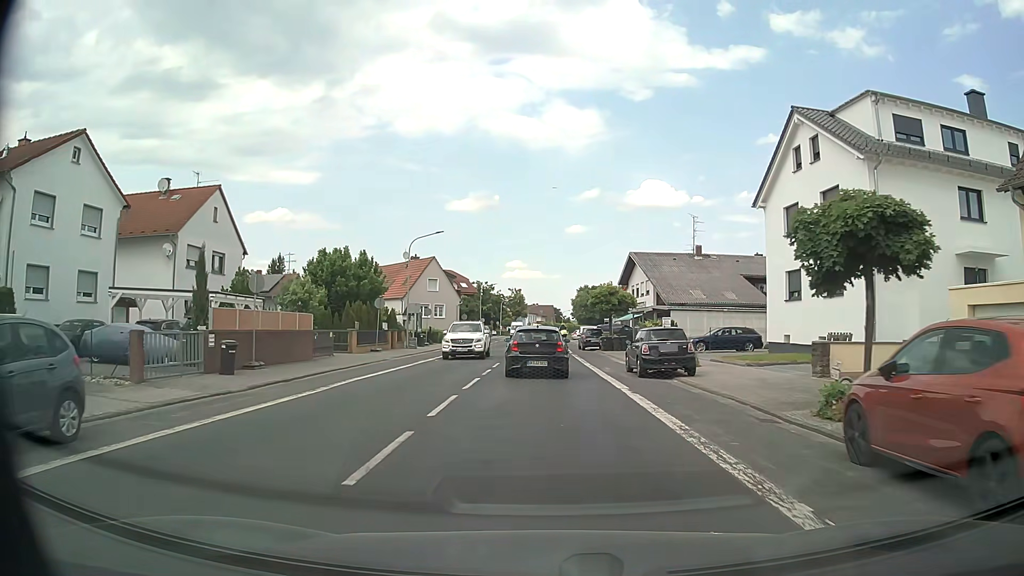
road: secondary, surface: asphalt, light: Day
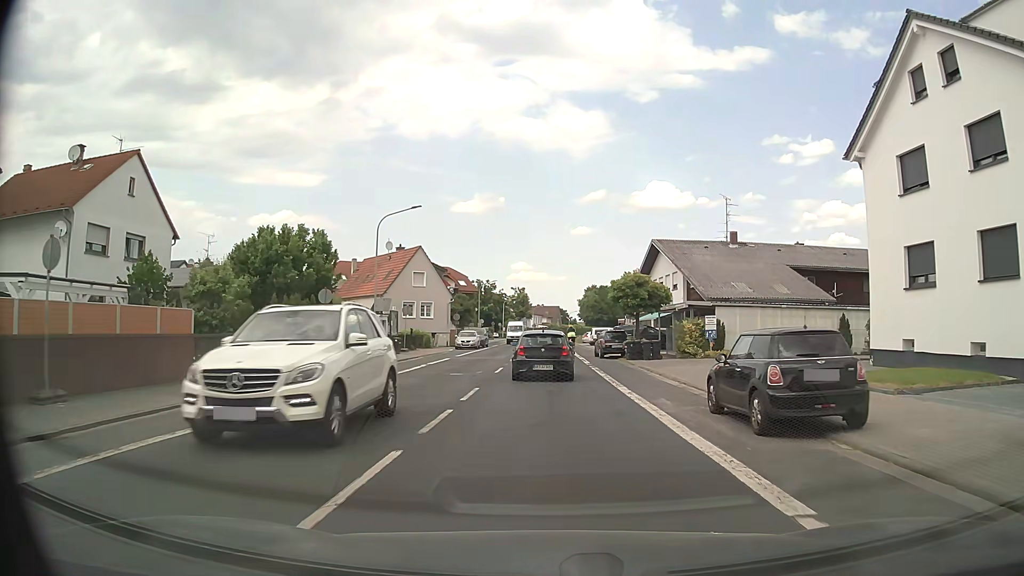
(-0.1, +10.5) m; 0°
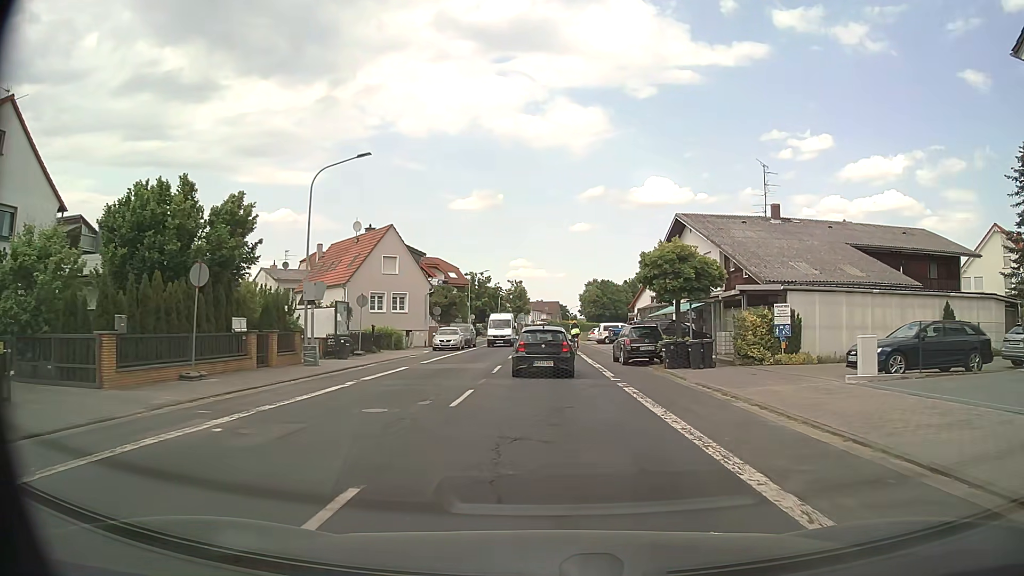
(0.0, +10.7) m; 0°
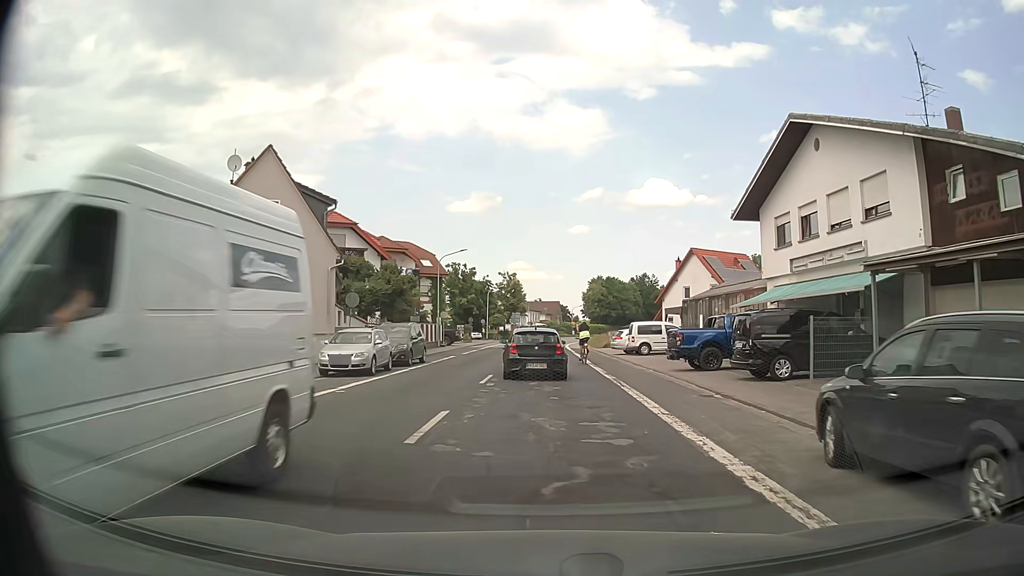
(0.0, +21.9) m; 0°
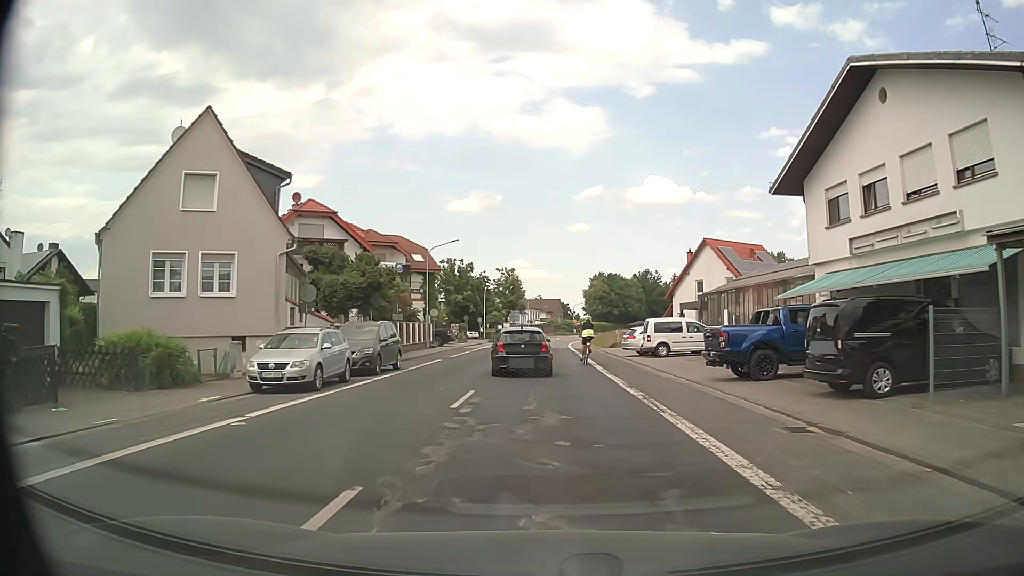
(0.0, +5.4) m; 0°
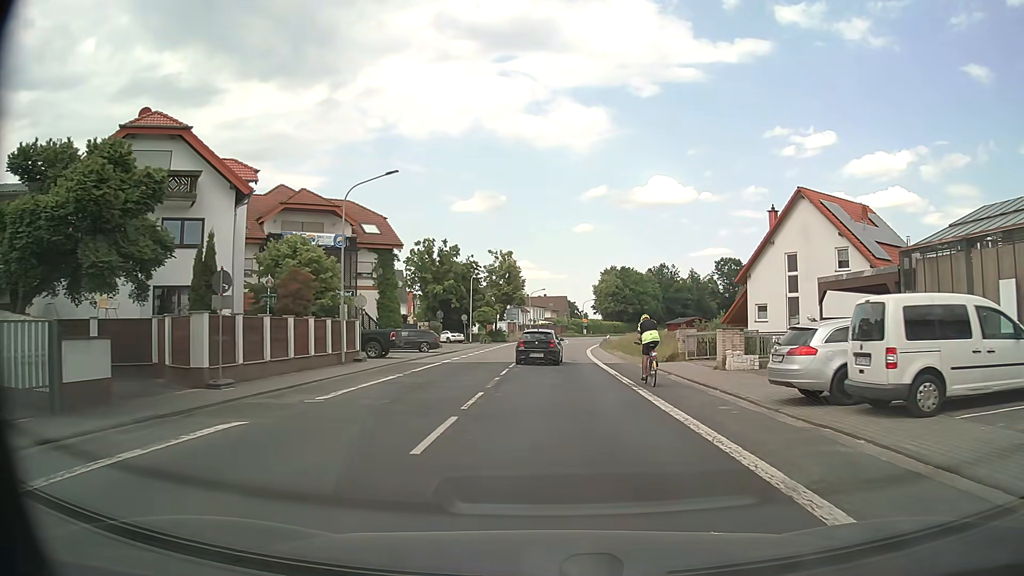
(-0.2, +22.3) m; -1°
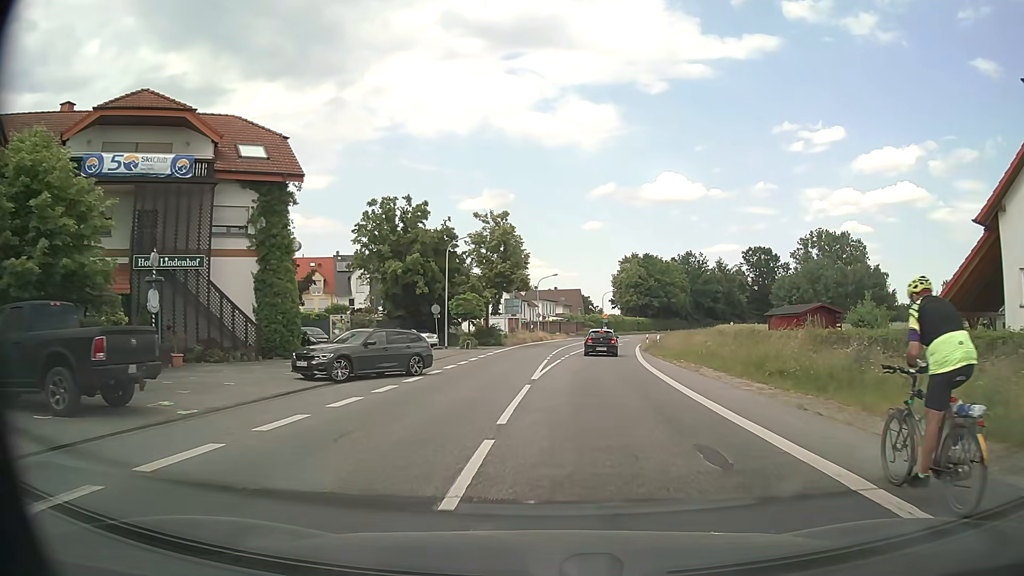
(-0.2, +24.2) m; -1°
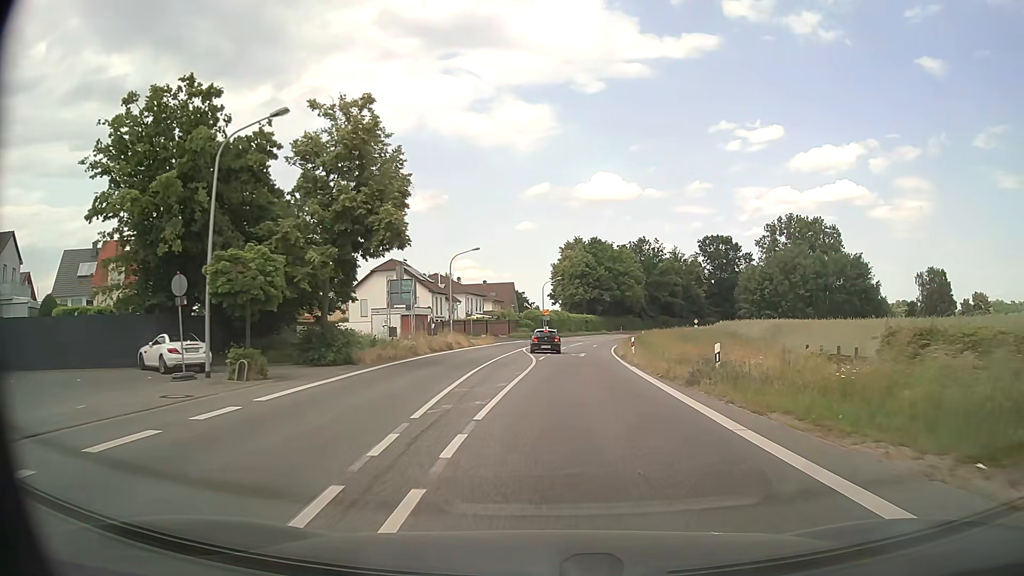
(+1.4, +26.7) m; +6°
